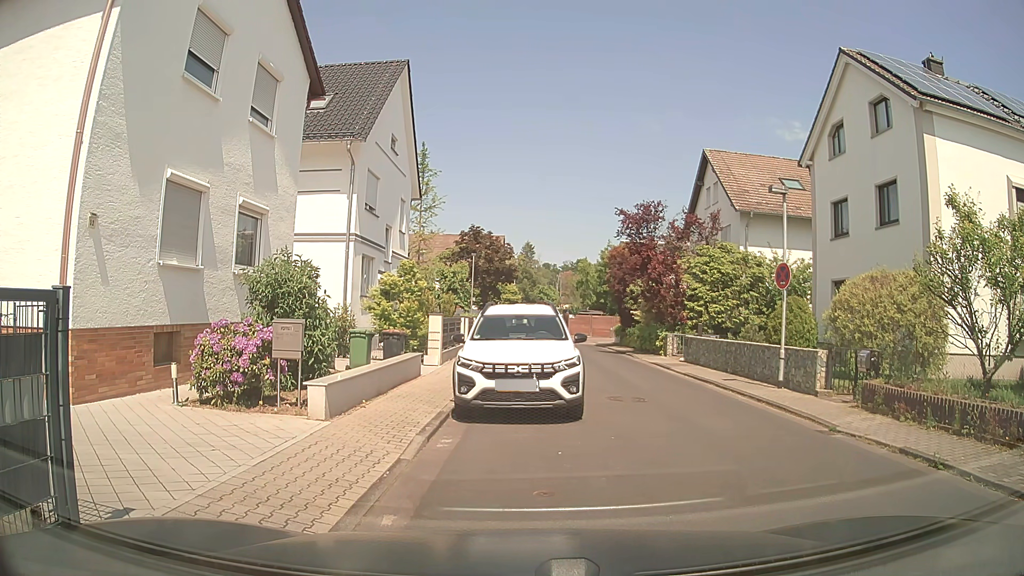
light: Day
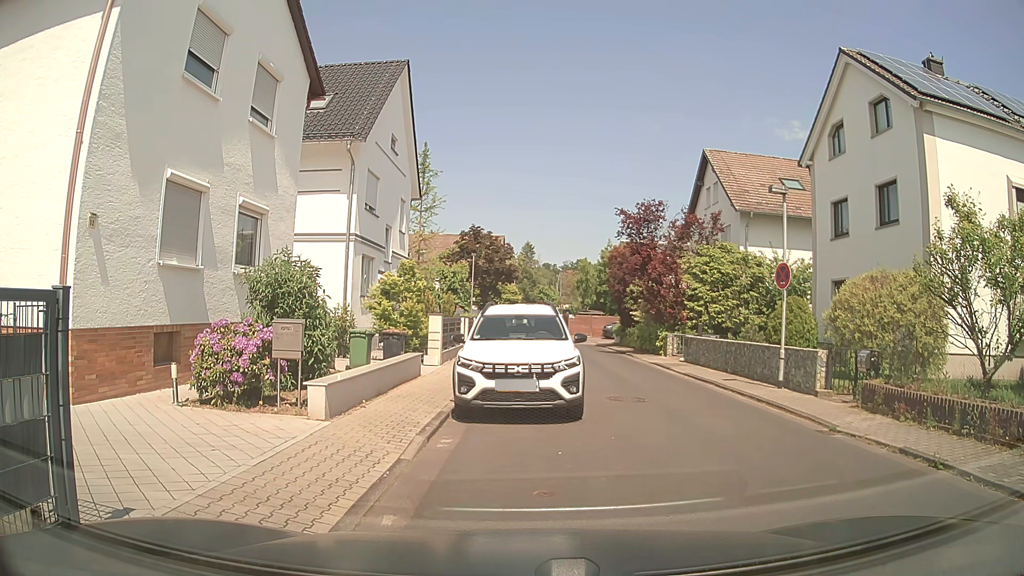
(0.0, 0.0) m; 0°
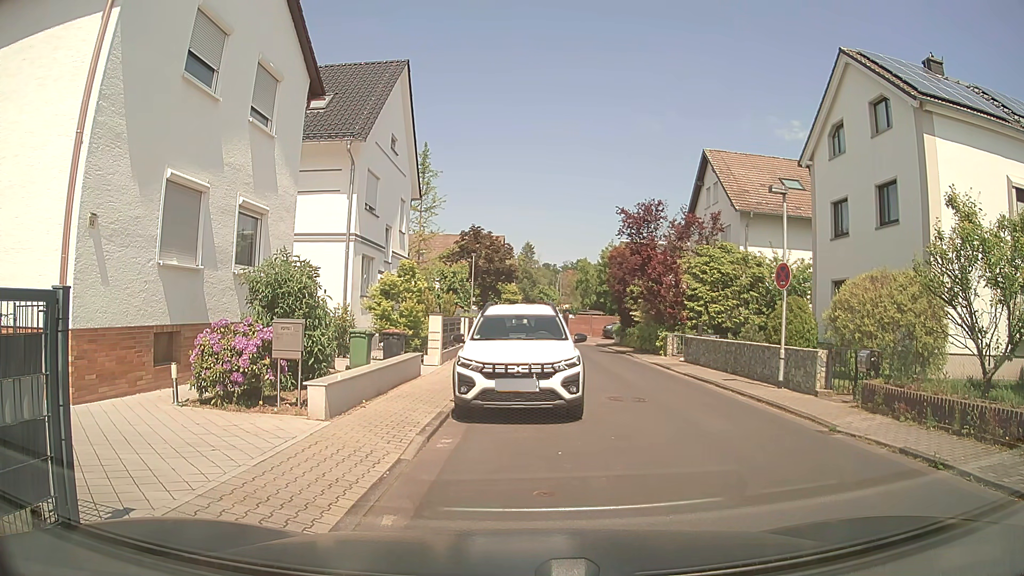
(0.0, 0.0) m; 0°
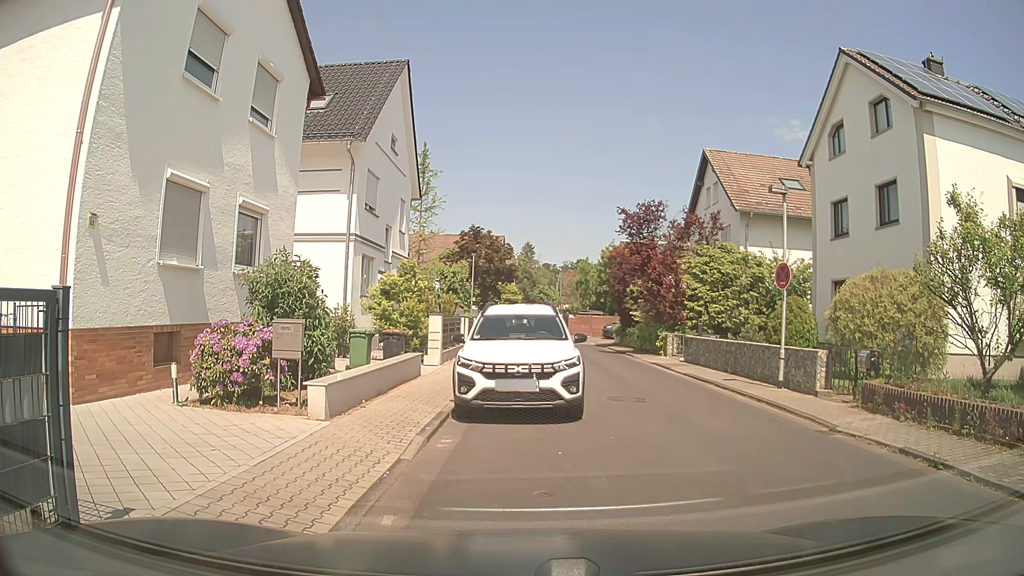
(0.0, 0.0) m; 0°
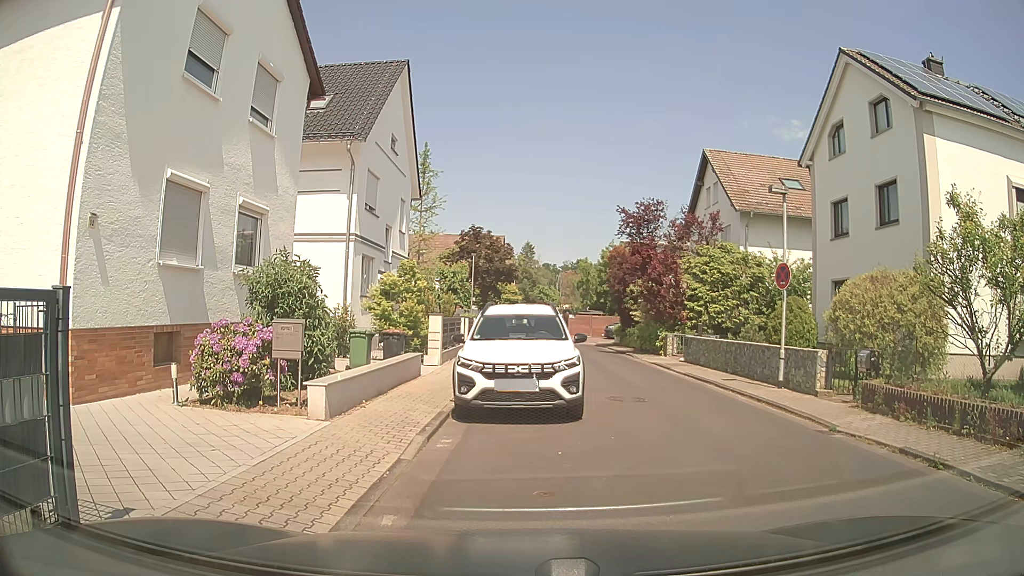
(0.0, 0.0) m; 0°
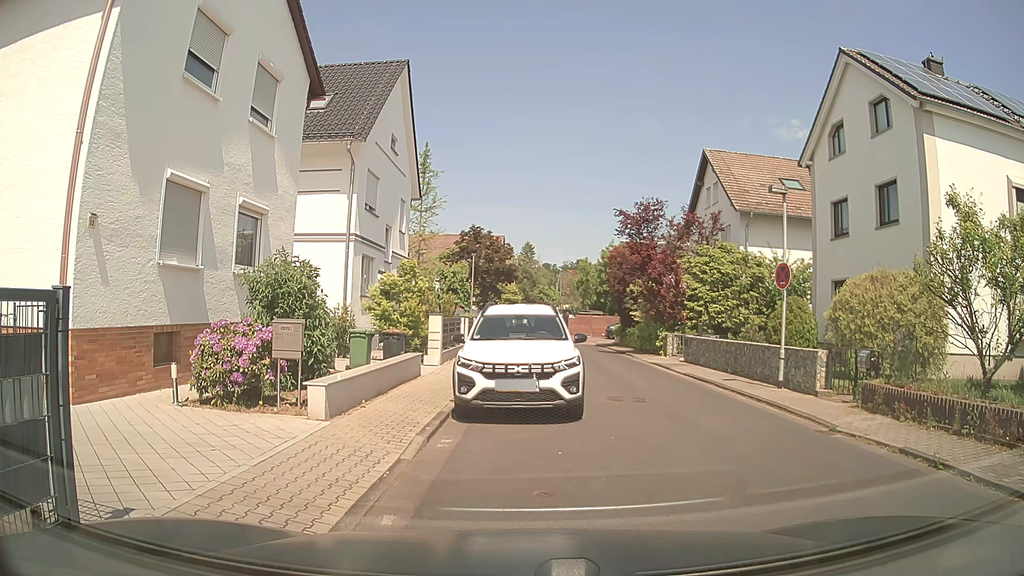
(0.0, 0.0) m; 0°
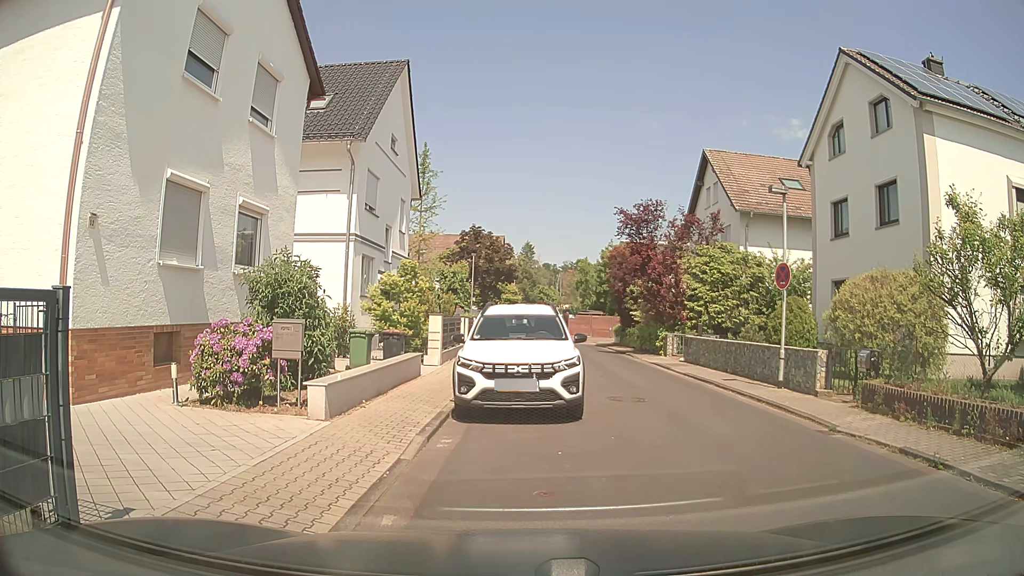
(0.0, 0.0) m; 0°
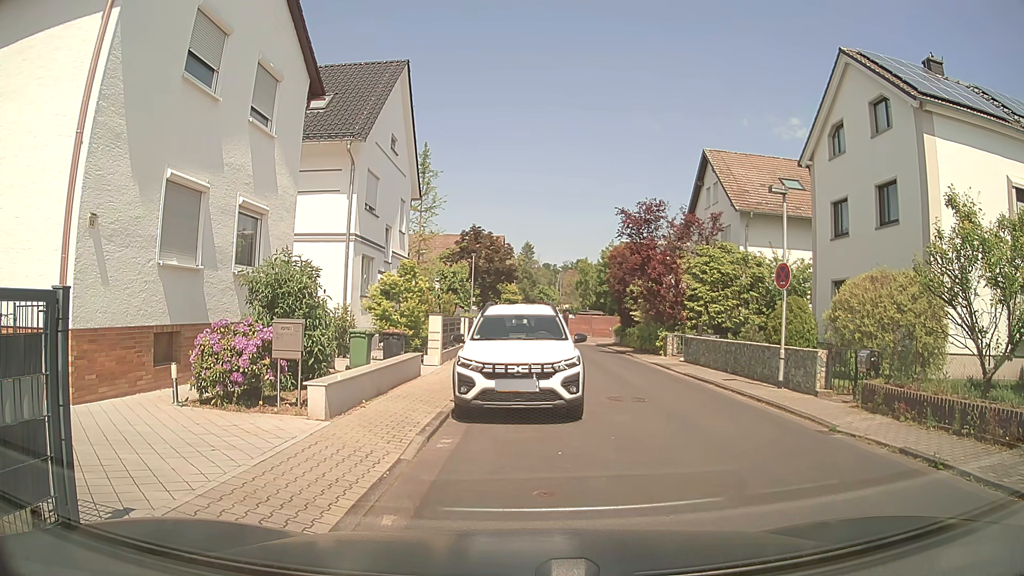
(0.0, 0.0) m; 0°
